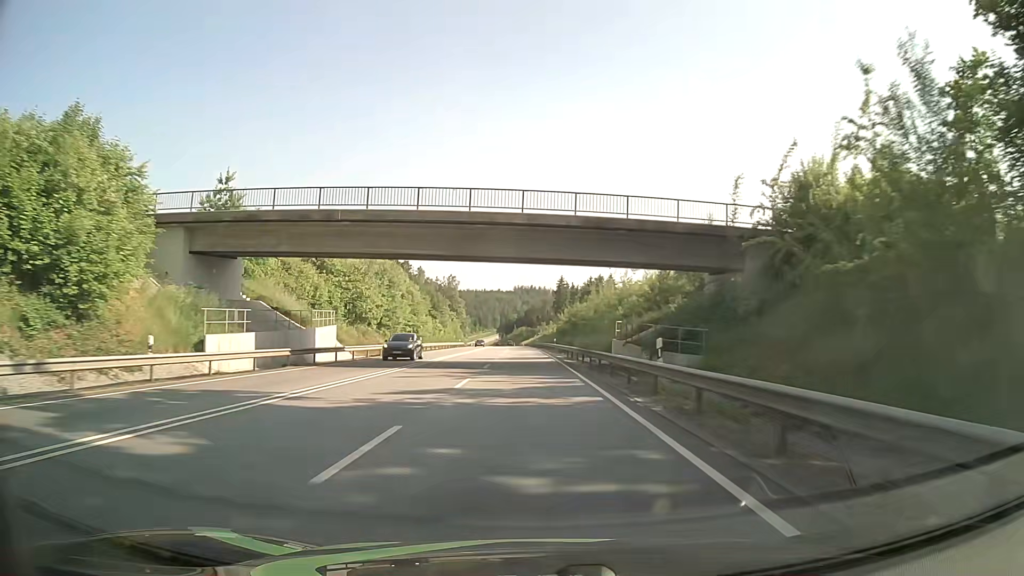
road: primary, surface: asphalt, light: Day
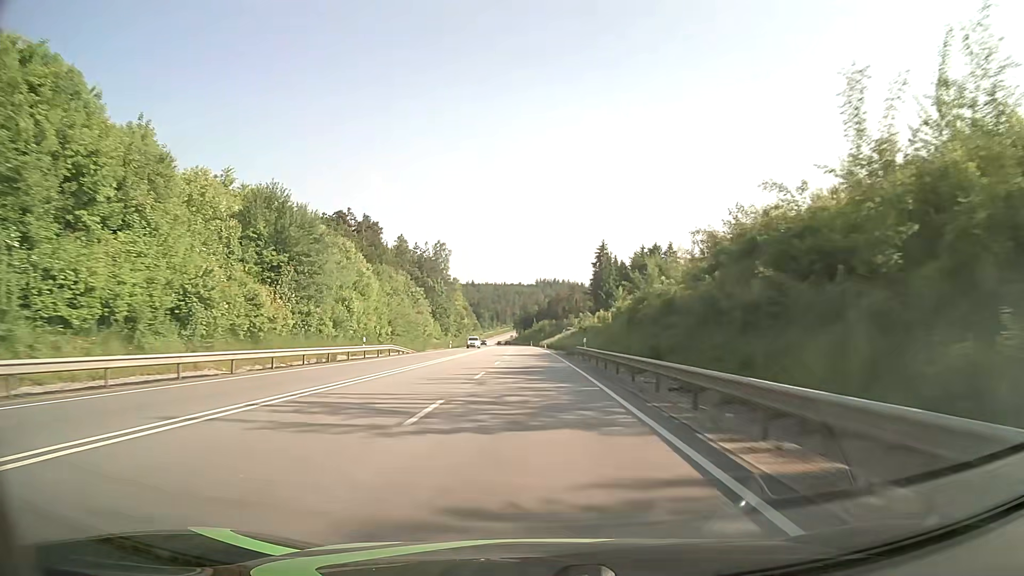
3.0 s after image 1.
(-0.9, +79.3) m; -2°
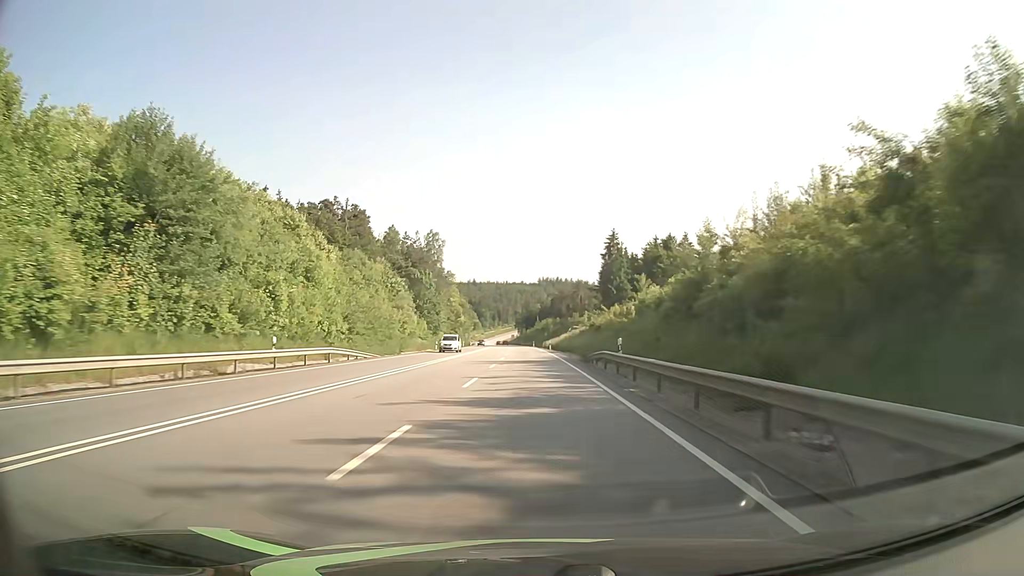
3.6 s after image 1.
(0.0, +15.9) m; 0°
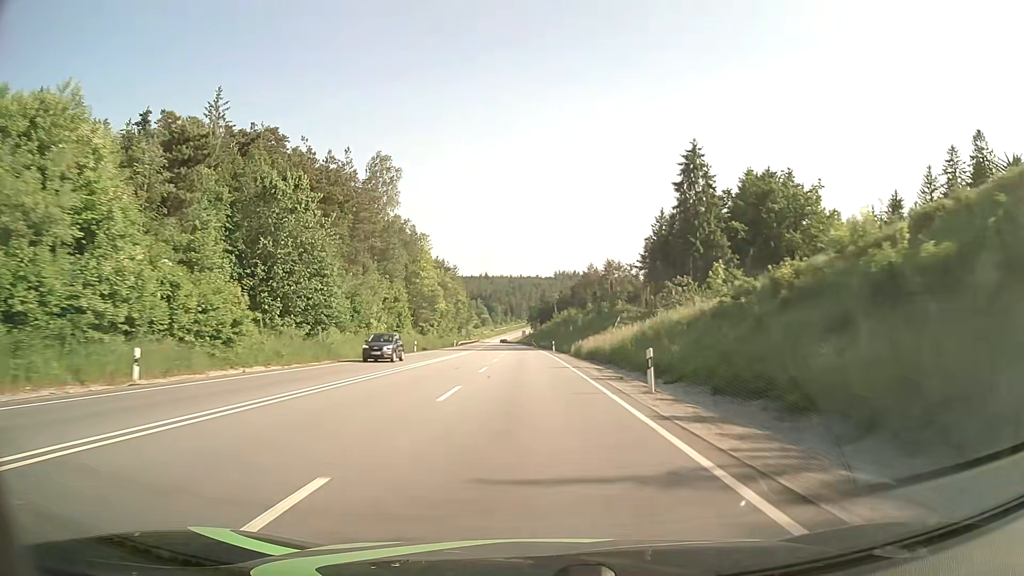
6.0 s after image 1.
(-0.6, +63.4) m; -1°
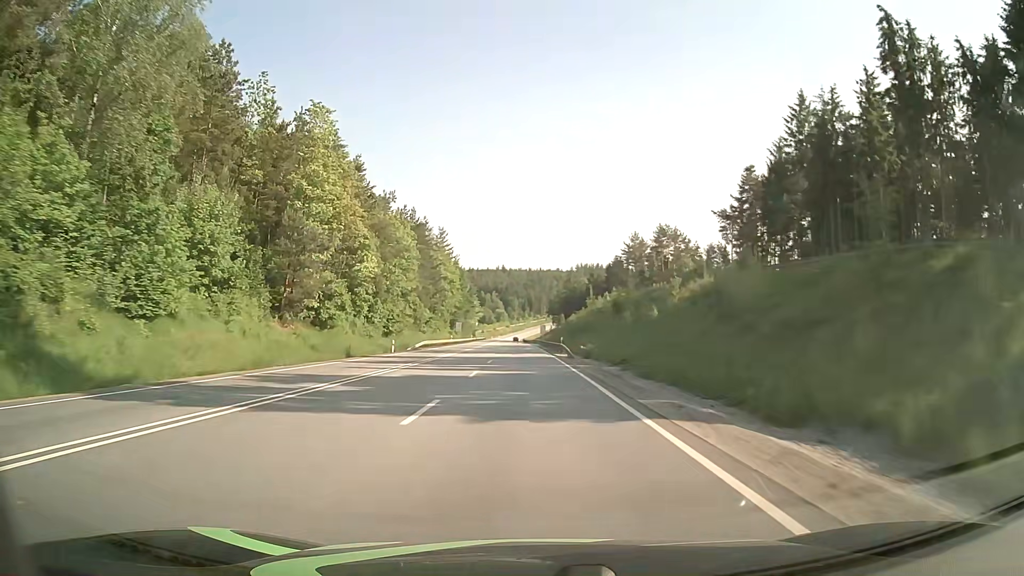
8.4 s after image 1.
(-0.9, +63.5) m; -2°
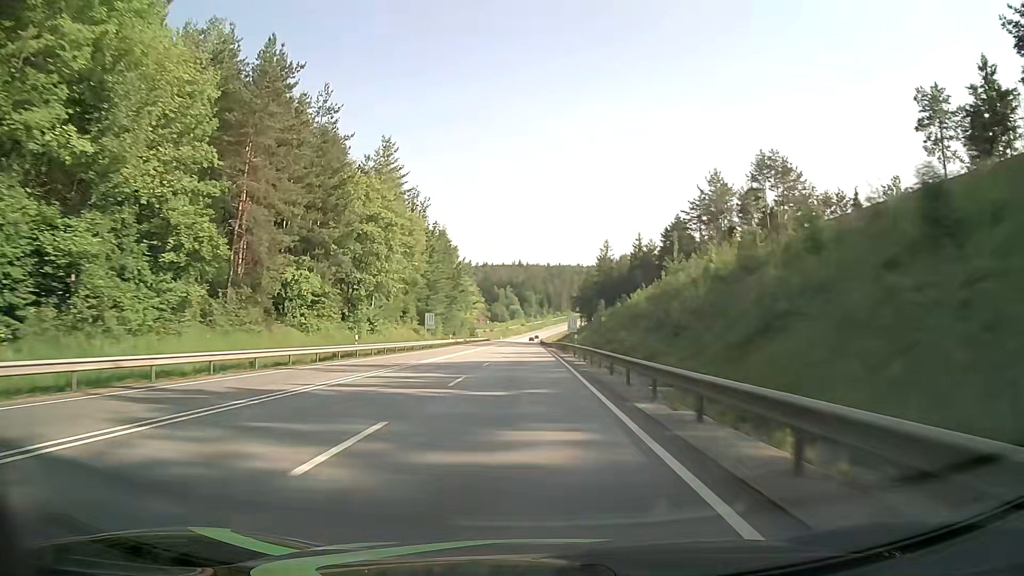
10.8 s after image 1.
(-0.5, +63.4) m; -1°
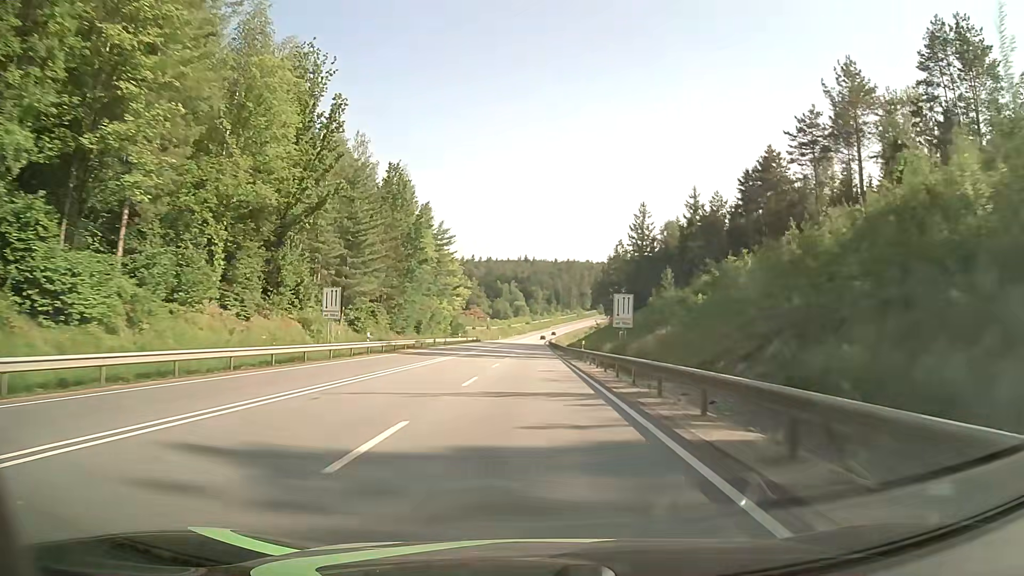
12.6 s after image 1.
(-0.3, +47.4) m; 0°
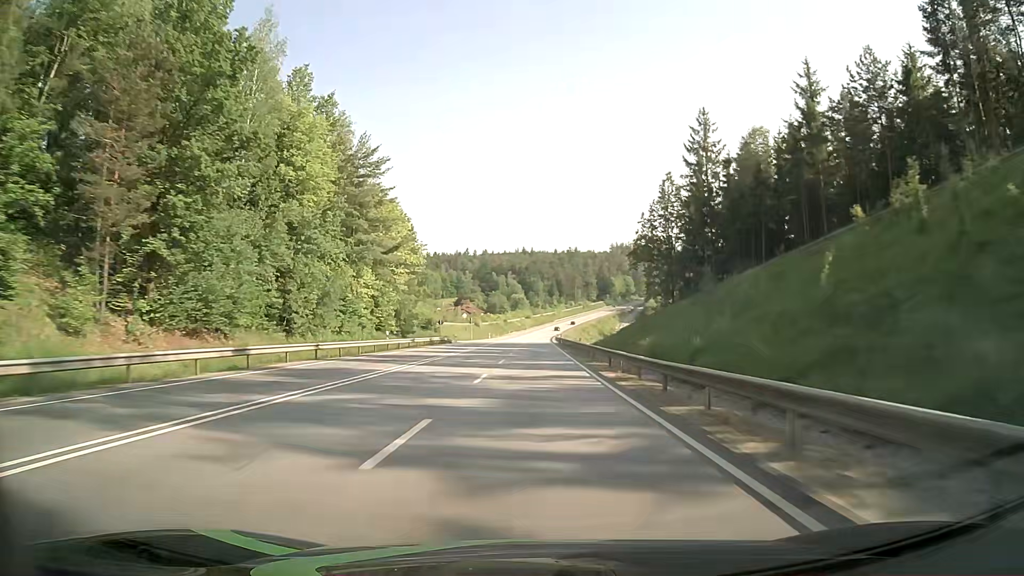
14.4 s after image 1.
(-0.1, +47.4) m; 0°
(0, +10) (0, +20) (0, +30) (0, +40) (0, +50) (0, +60) (+1, +70) (+1, +80) (+1, +90) (+1, +100) m
